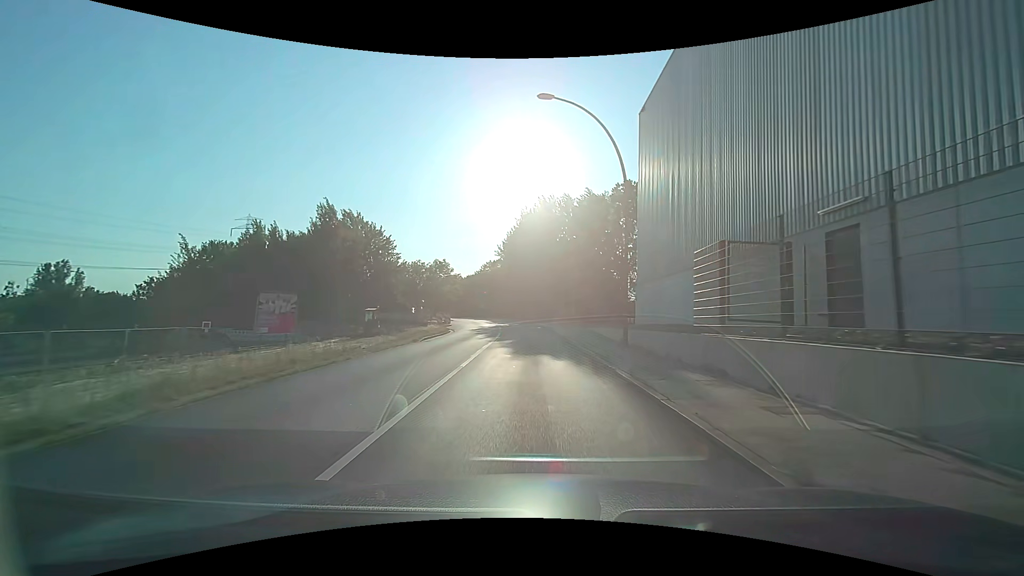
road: secondary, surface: asphalt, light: Day
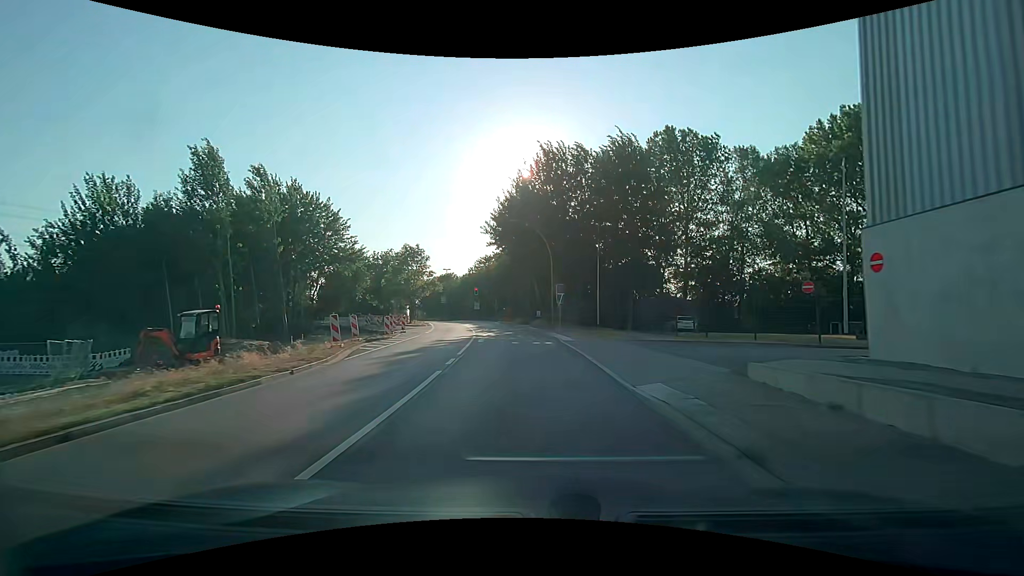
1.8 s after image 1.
(0.0, +22.4) m; 0°
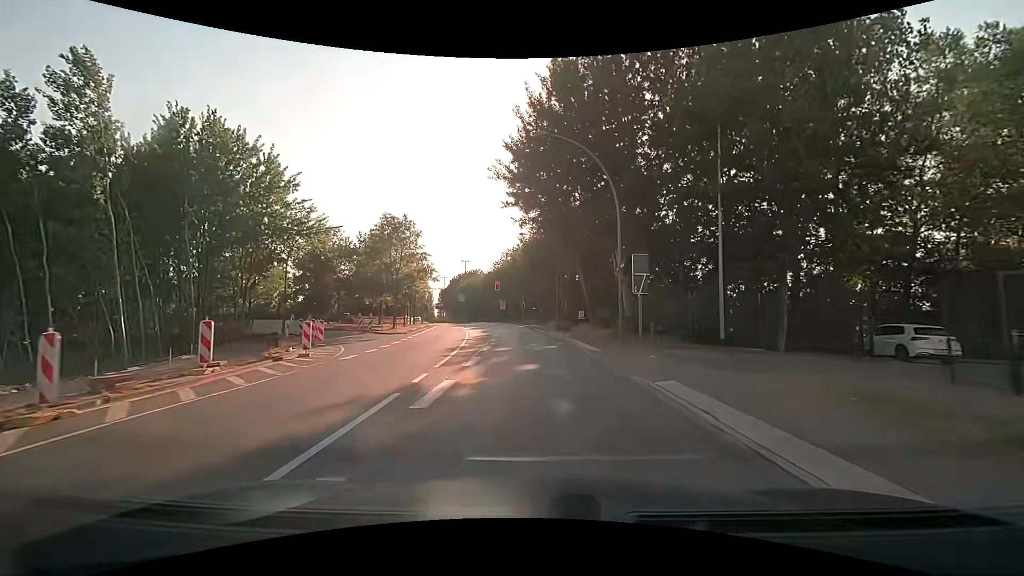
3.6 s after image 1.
(-0.5, +21.9) m; -4°
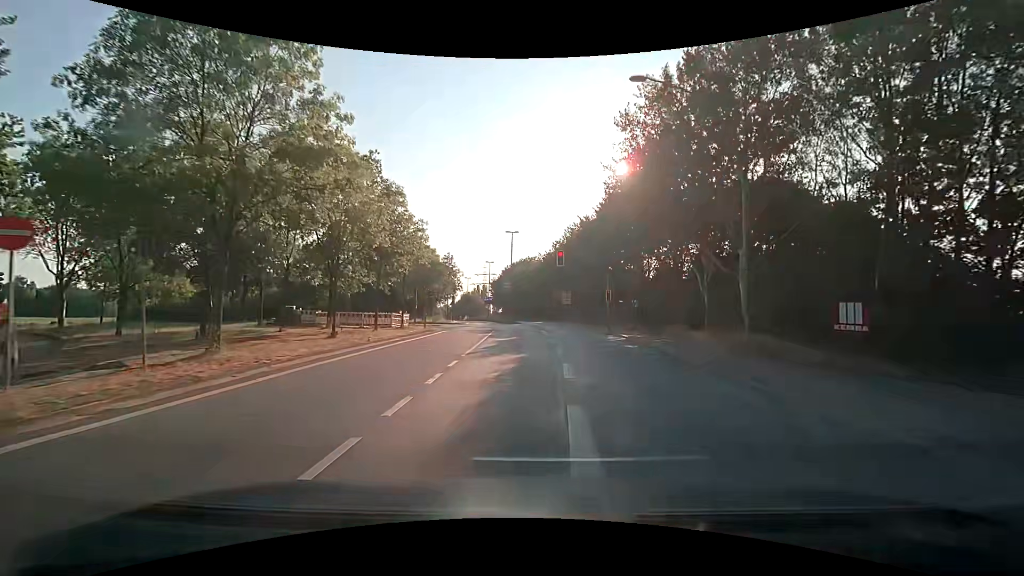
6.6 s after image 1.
(-2.5, +33.2) m; -8°
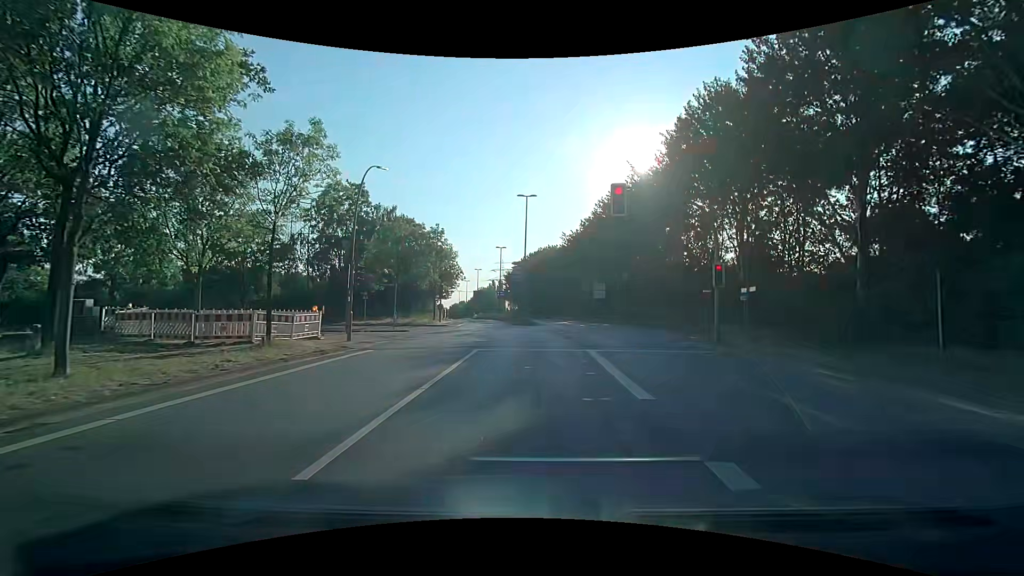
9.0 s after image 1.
(-0.1, +20.2) m; -1°
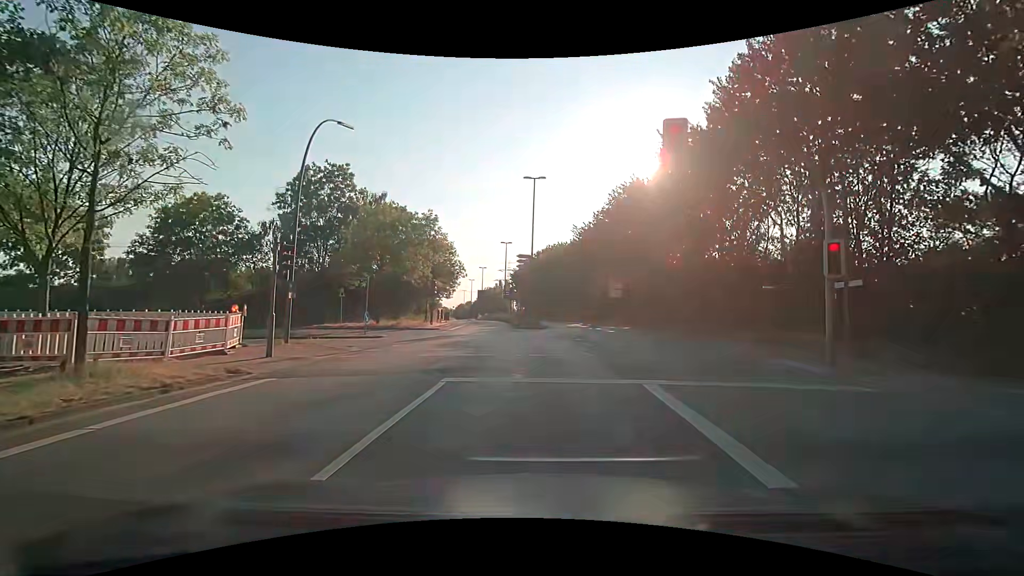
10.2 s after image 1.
(-0.1, +6.7) m; -2°
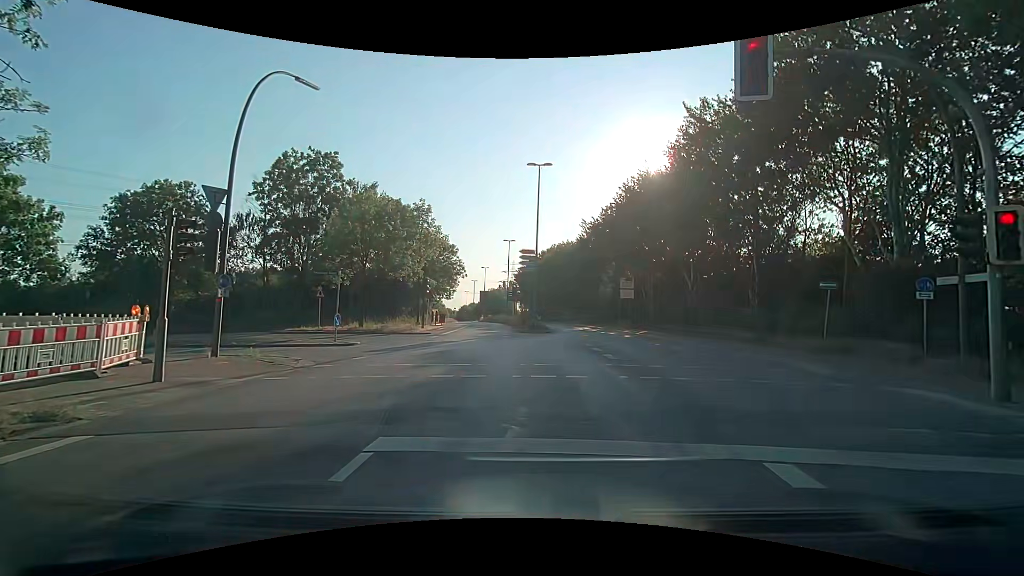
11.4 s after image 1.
(0.0, +4.2) m; 0°
